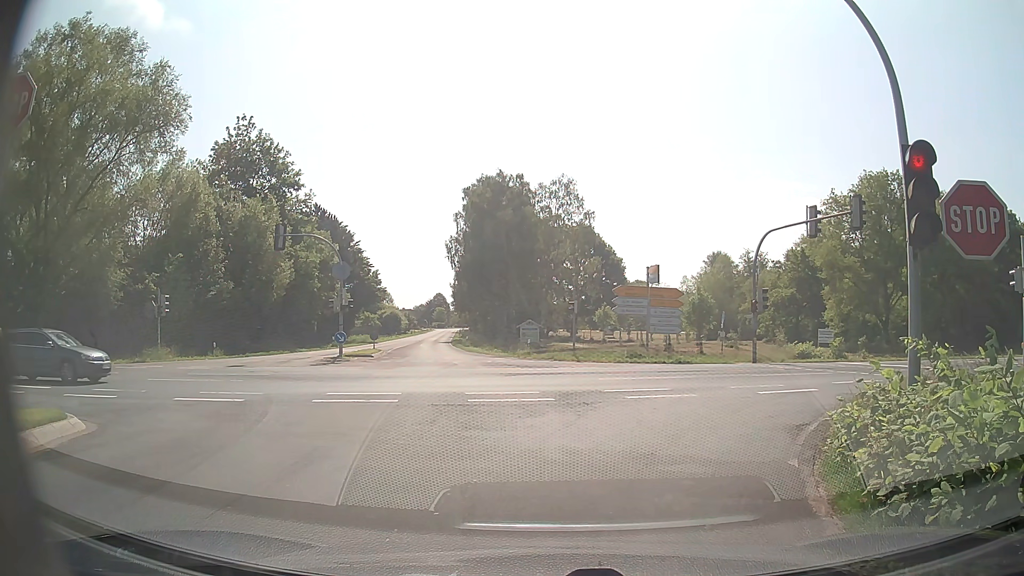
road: secondary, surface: asphalt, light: Day
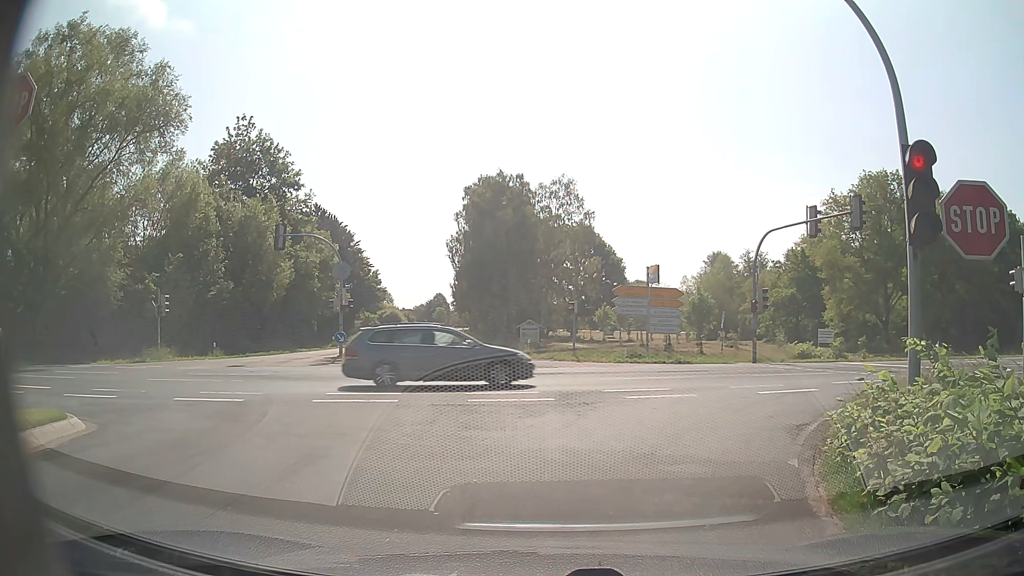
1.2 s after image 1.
(0.0, 0.0) m; 0°
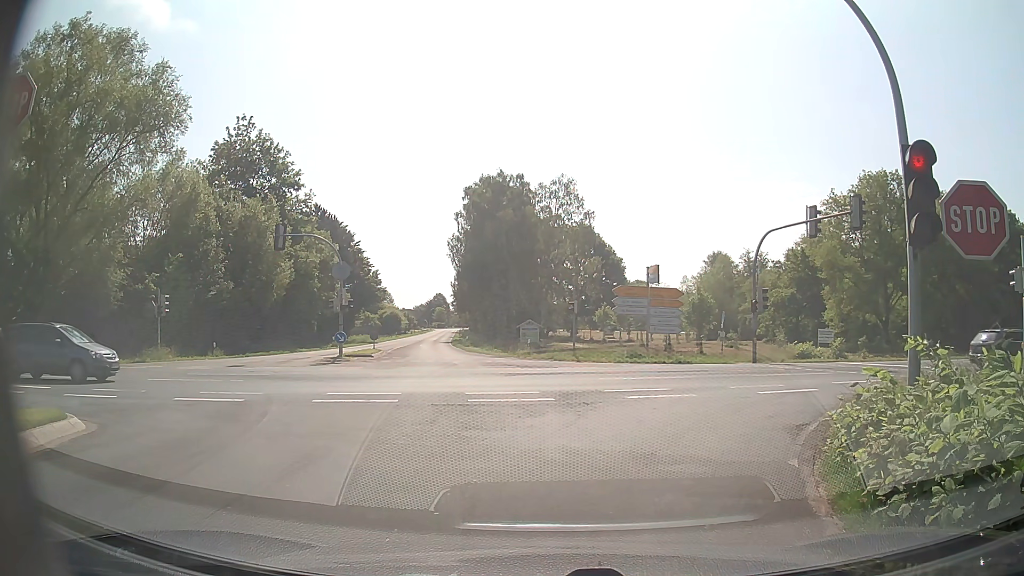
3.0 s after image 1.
(0.0, 0.0) m; 0°
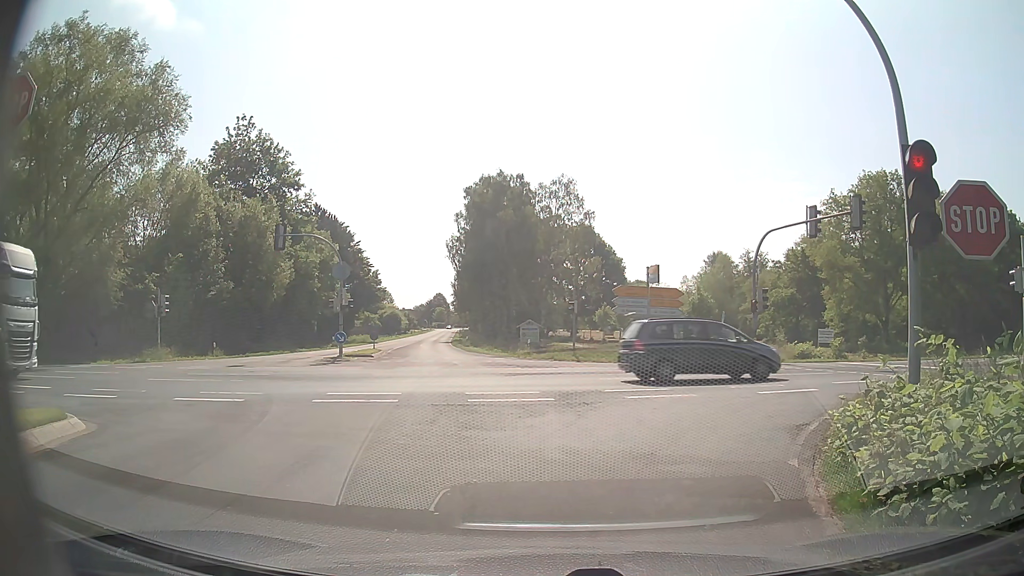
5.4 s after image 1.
(0.0, 0.0) m; 0°
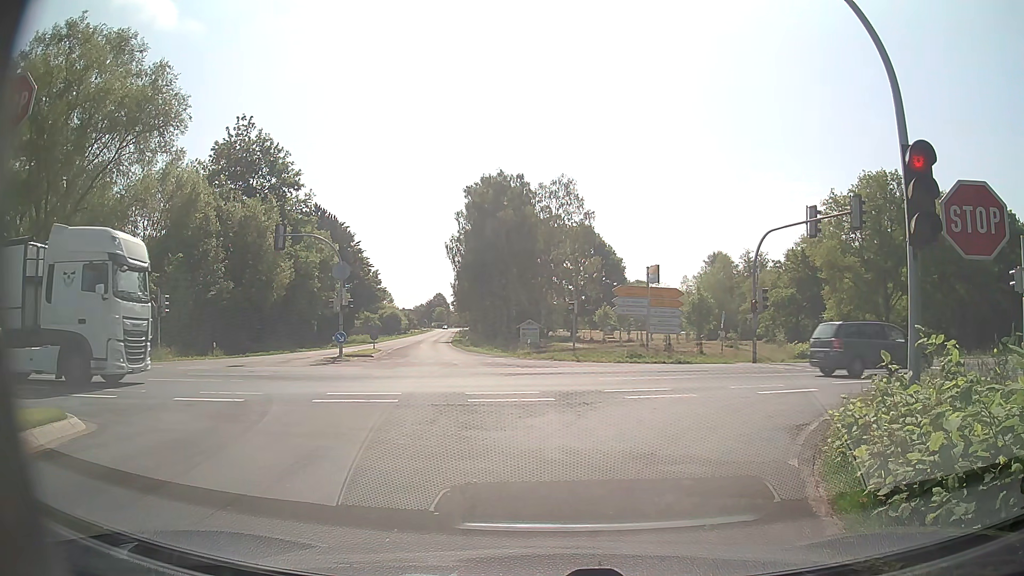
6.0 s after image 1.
(0.0, 0.0) m; 0°
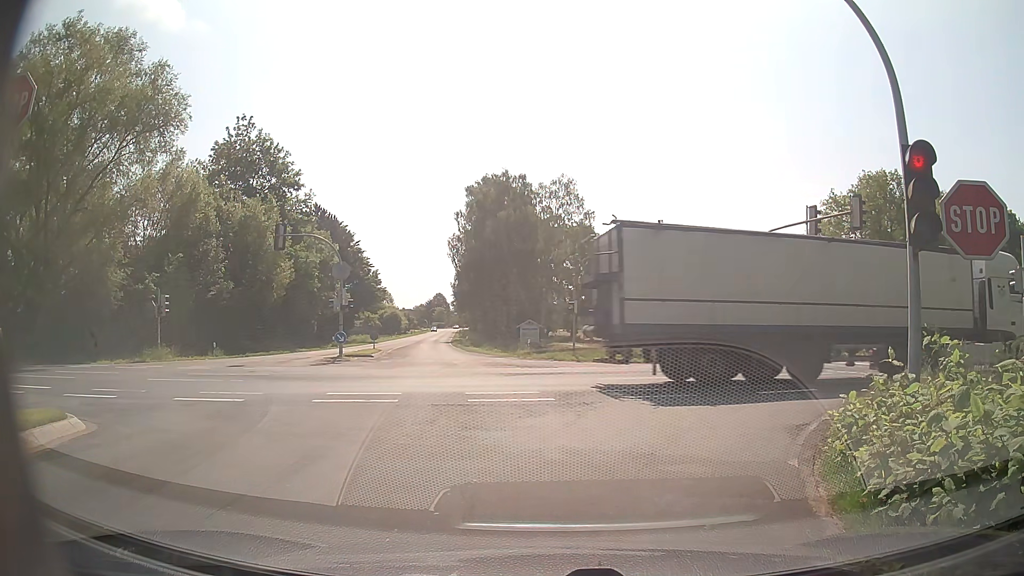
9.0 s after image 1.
(0.0, 0.0) m; 0°
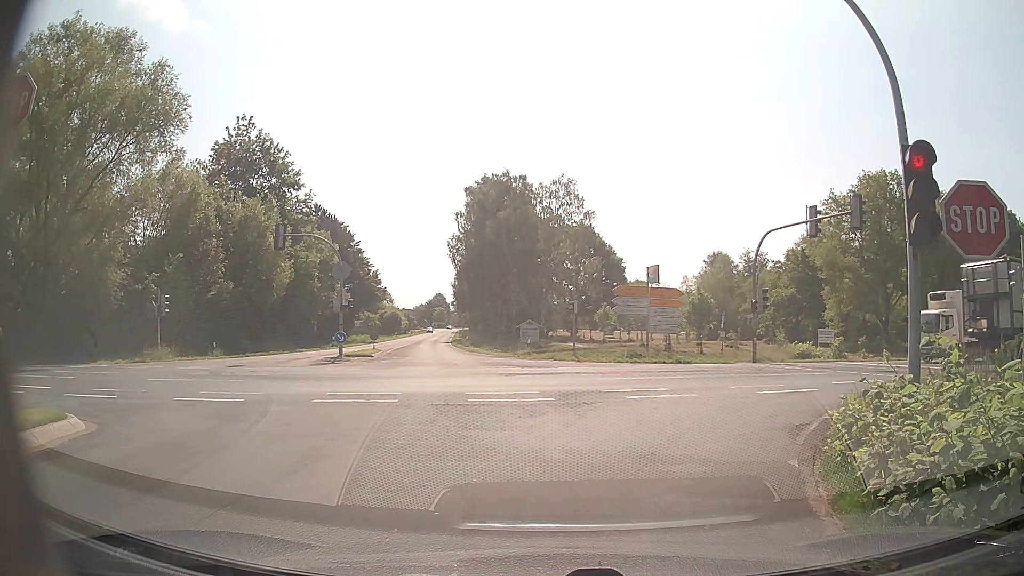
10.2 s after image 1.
(0.0, 0.0) m; 0°
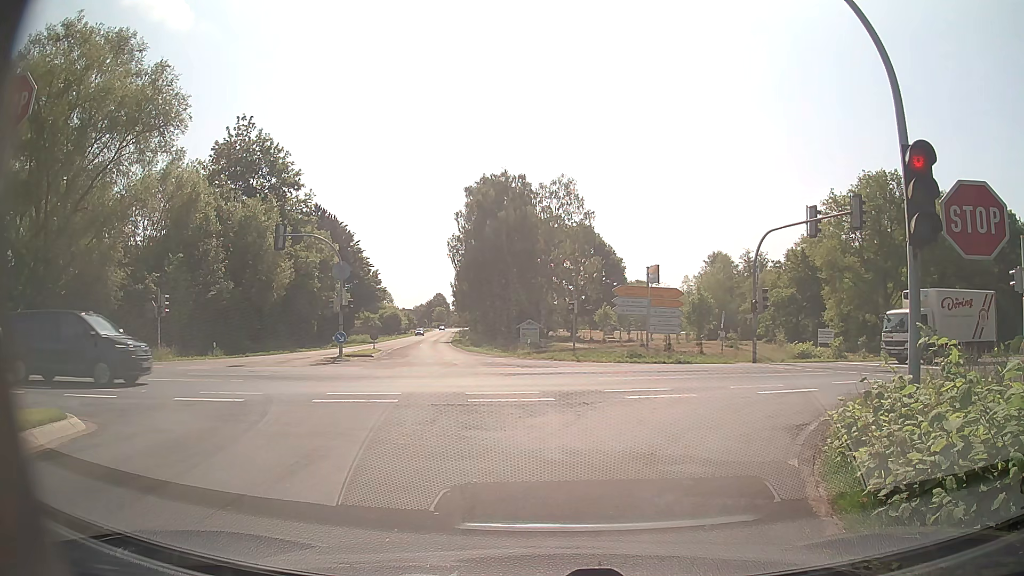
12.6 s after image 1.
(0.0, 0.0) m; 0°
(+1, +10) (+6, +18) (+15, +22) (+25, +24) (+34, +27) (+44, +29) (+54, +31) (+64, +34) (+73, +36) (+83, +39) m
